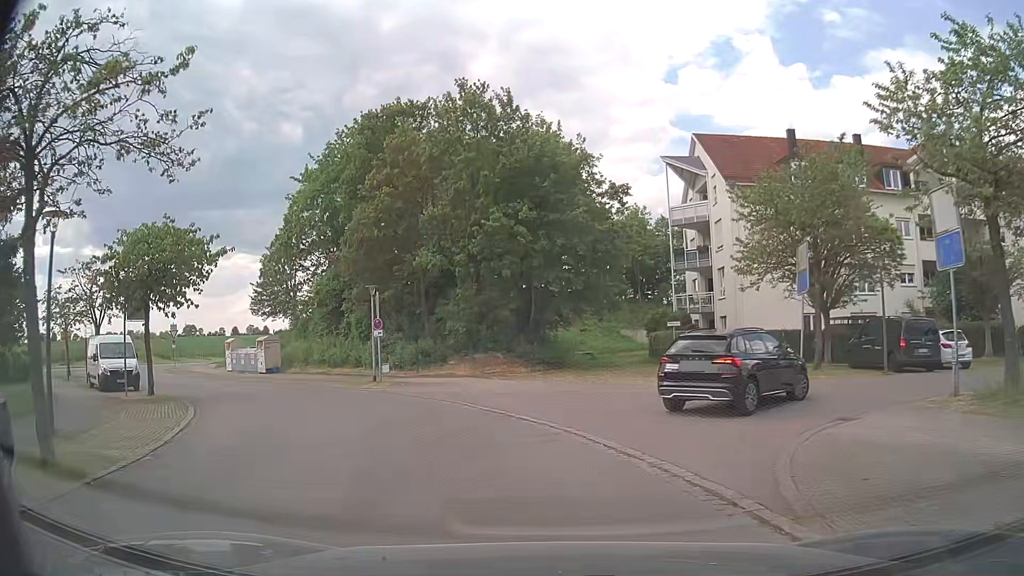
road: residential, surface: asphalt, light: Day
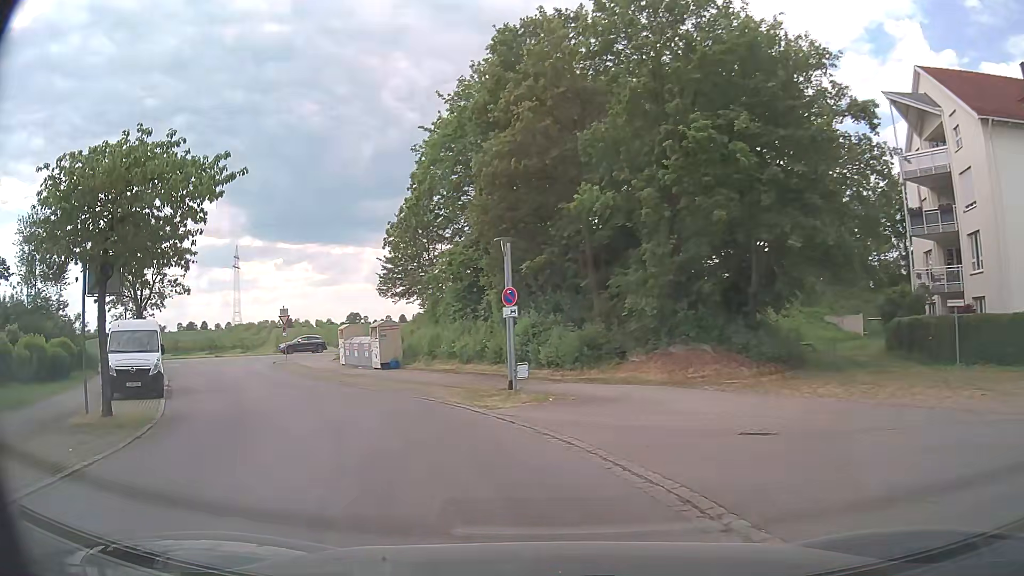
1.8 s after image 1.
(-1.1, +10.3) m; -14°
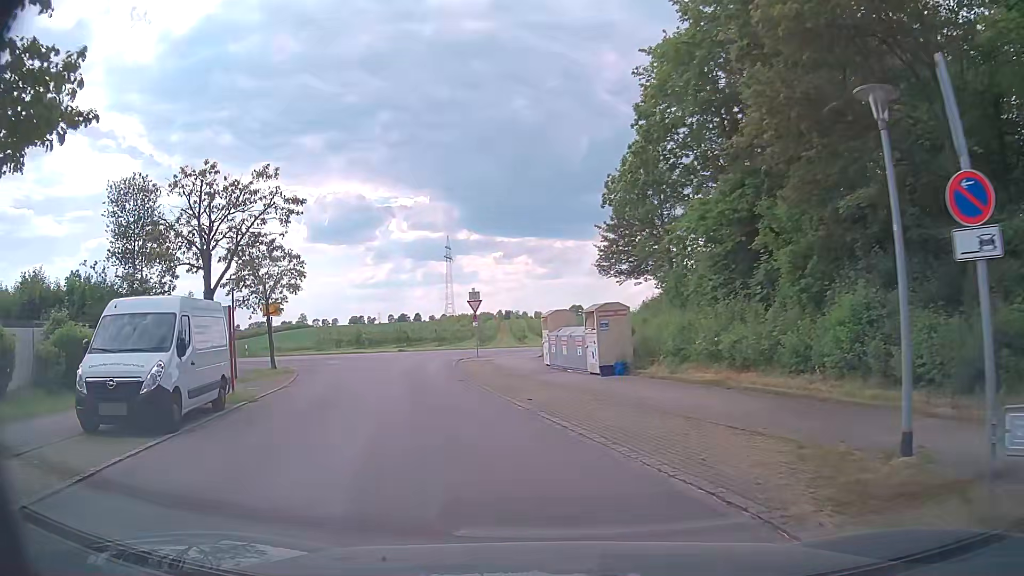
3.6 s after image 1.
(-1.9, +10.4) m; -19°
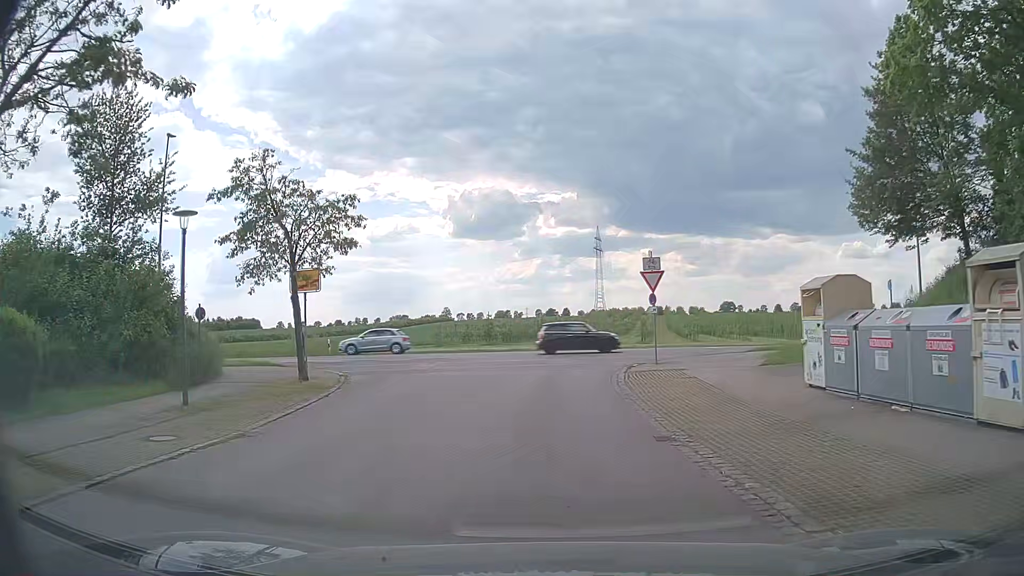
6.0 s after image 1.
(-2.1, +13.9) m; -13°
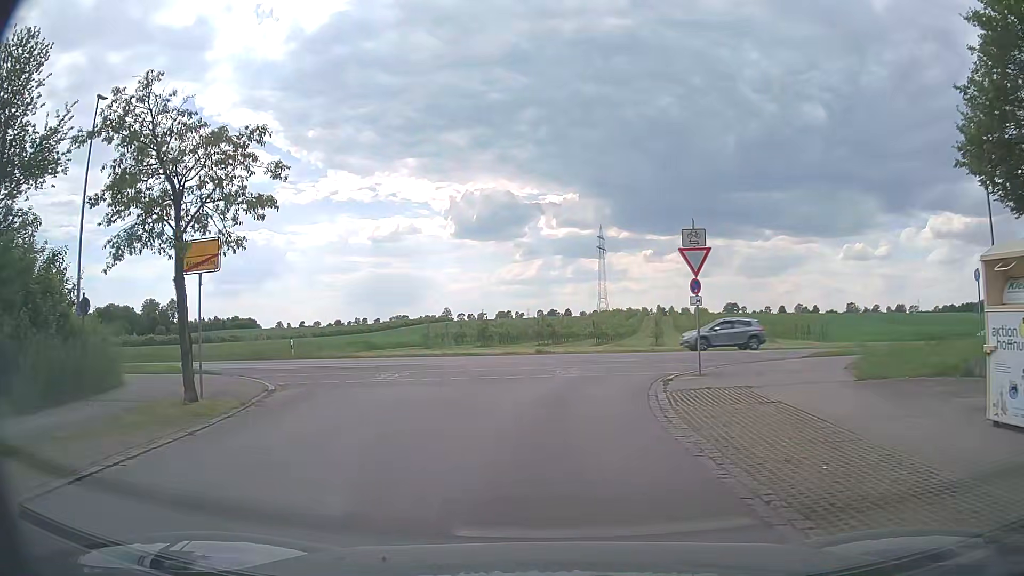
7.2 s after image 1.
(0.0, +6.4) m; -1°
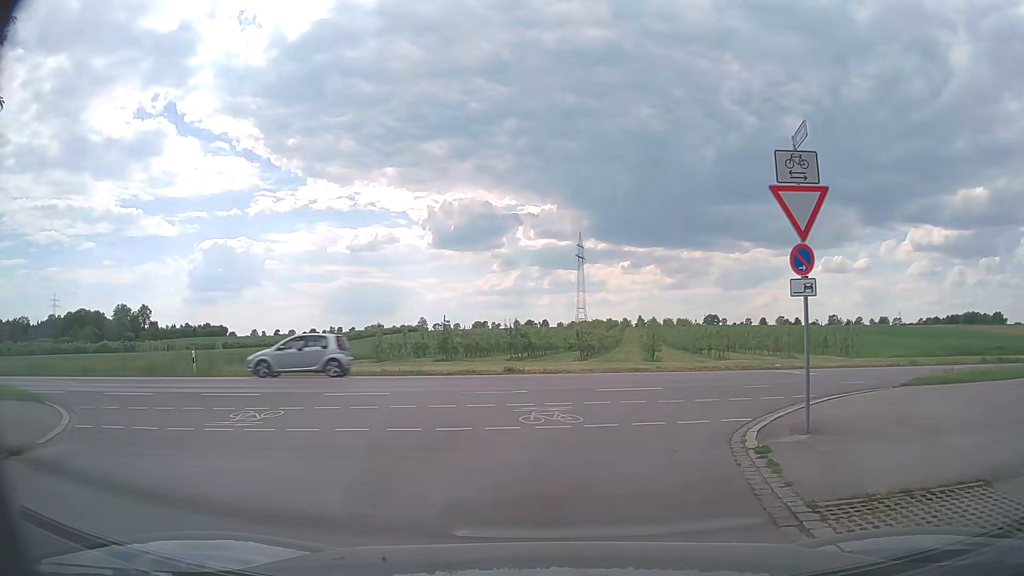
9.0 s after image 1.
(+0.3, +8.2) m; +3°
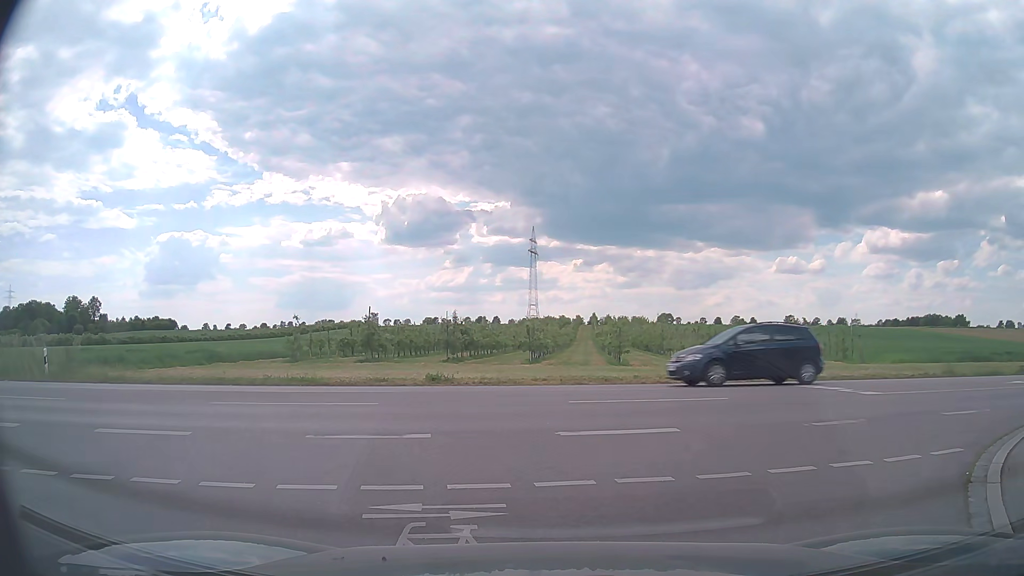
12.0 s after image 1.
(+0.2, +6.6) m; +2°
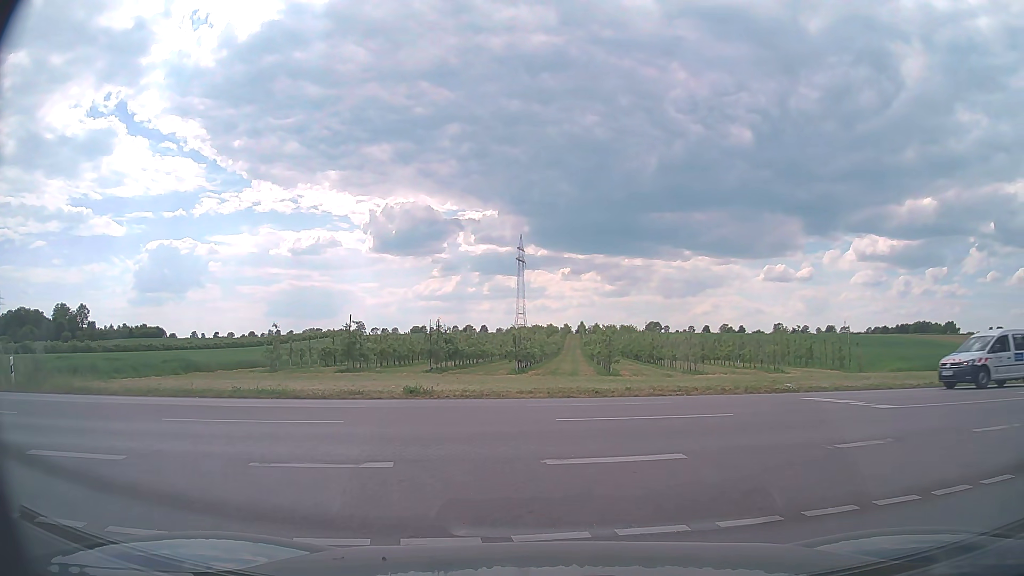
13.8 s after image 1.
(0.0, +1.3) m; 0°
